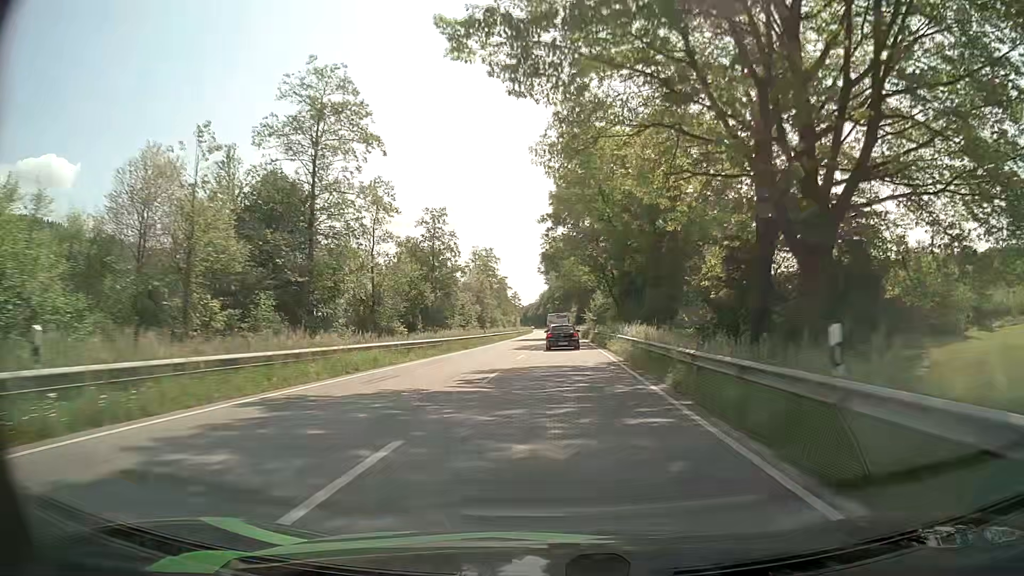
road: primary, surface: asphalt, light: Day
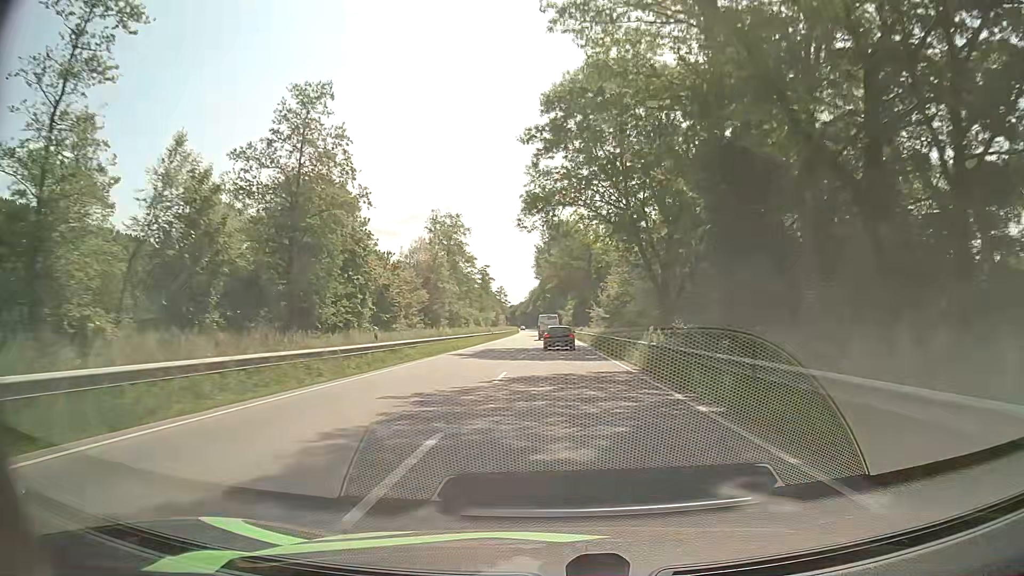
(+0.1, +35.0) m; +1°
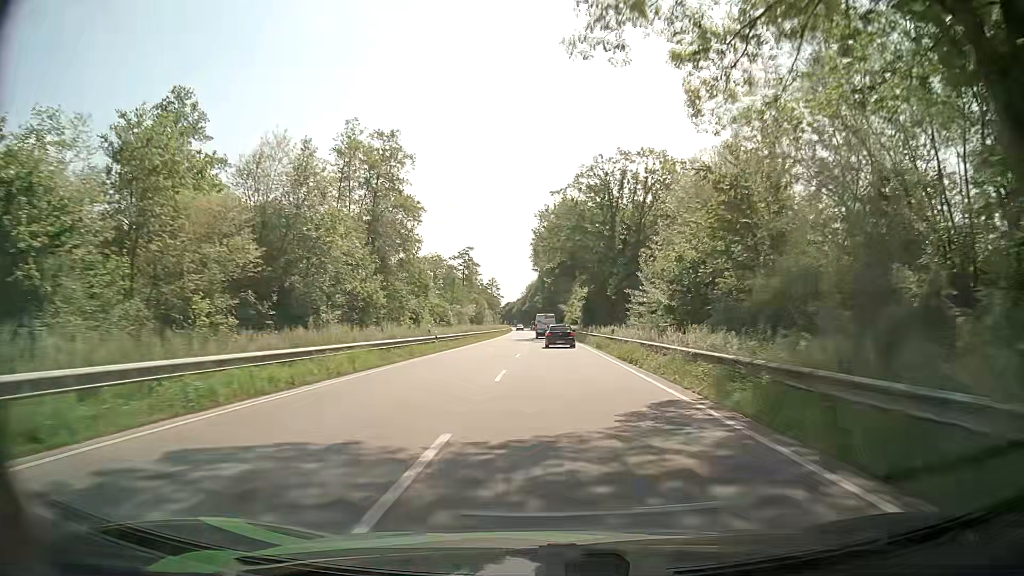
(0.0, +36.0) m; 0°
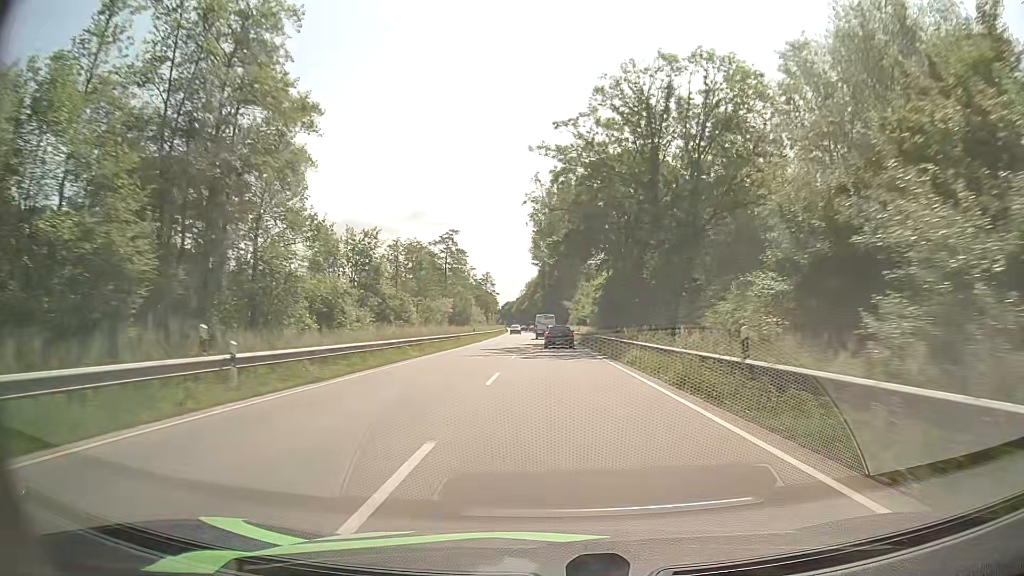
(0.0, +24.6) m; -1°
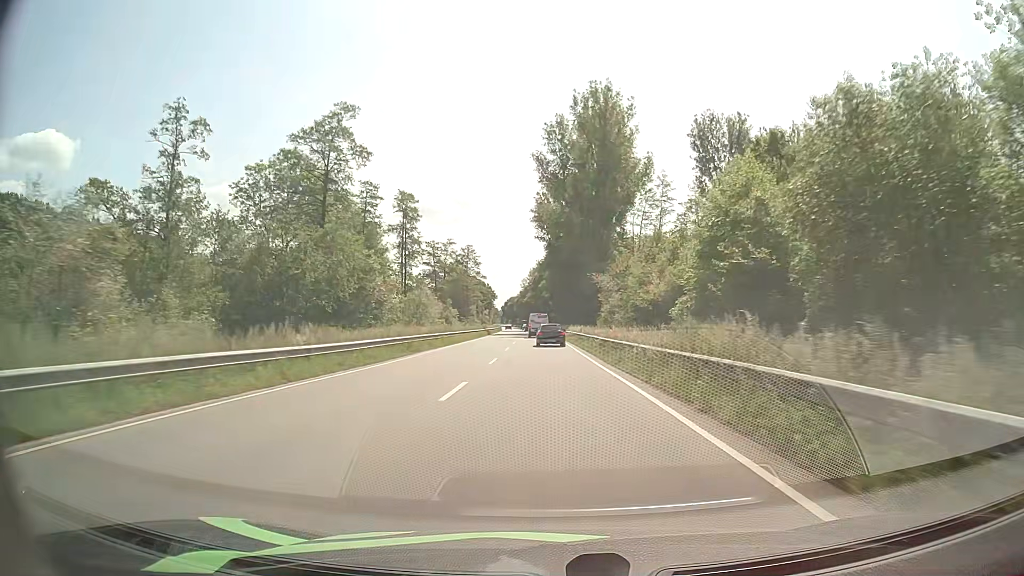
(+0.5, +63.4) m; 0°
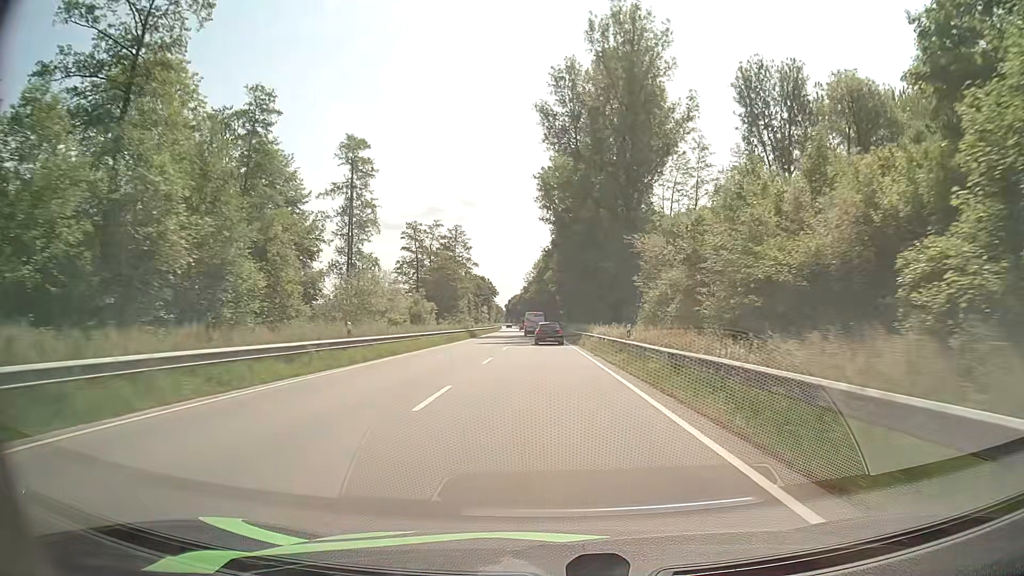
(-0.1, +25.6) m; -1°
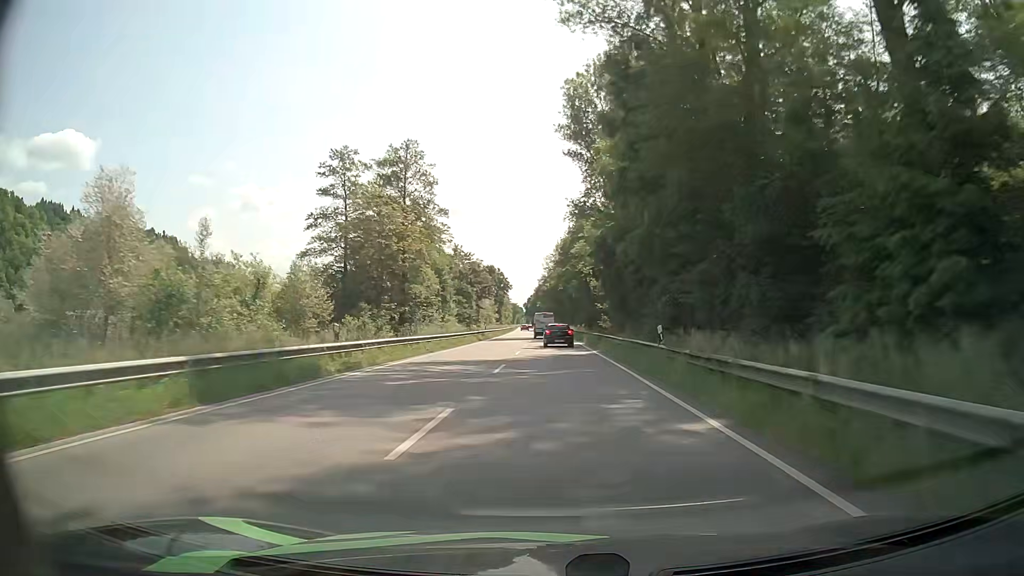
(-0.8, +51.6) m; -2°
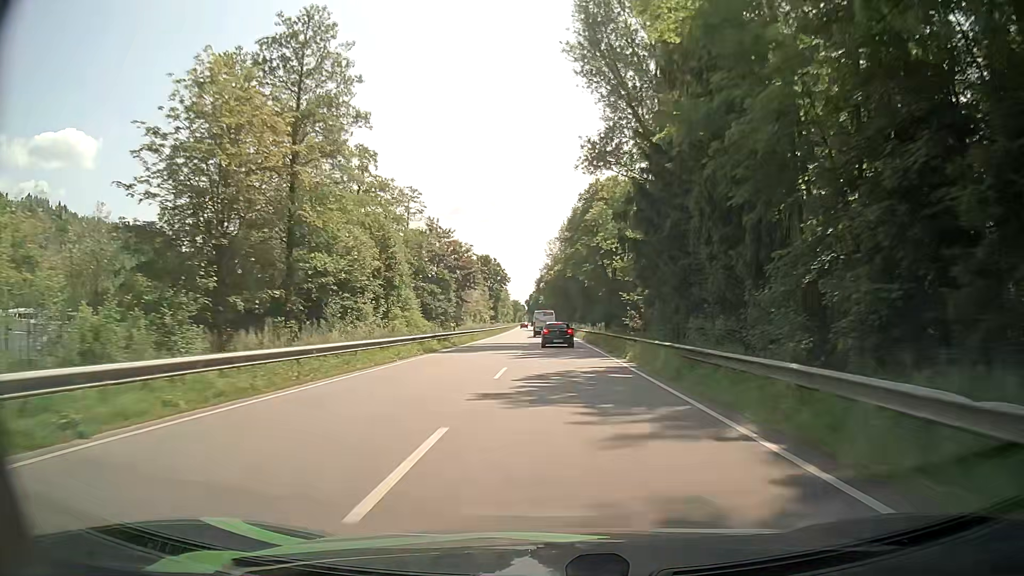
(-0.2, +25.6) m; 0°
(0, +10) (0, +20) (0, +30) (0, +40) (0, +50) (0, +60) (0, +70) (0, +80) (0, +90) (-1, +100) m
